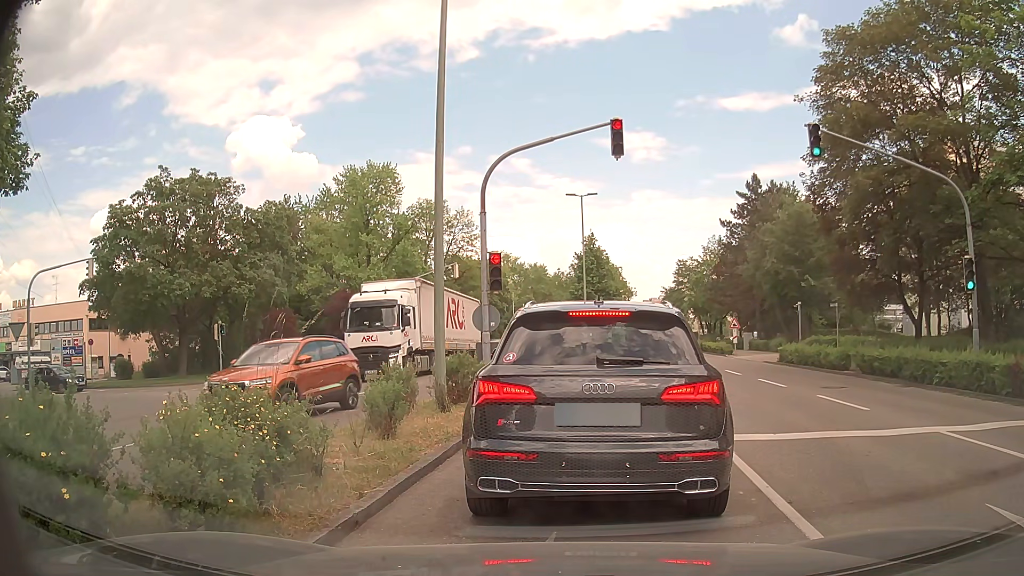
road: tertiary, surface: asphalt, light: Day
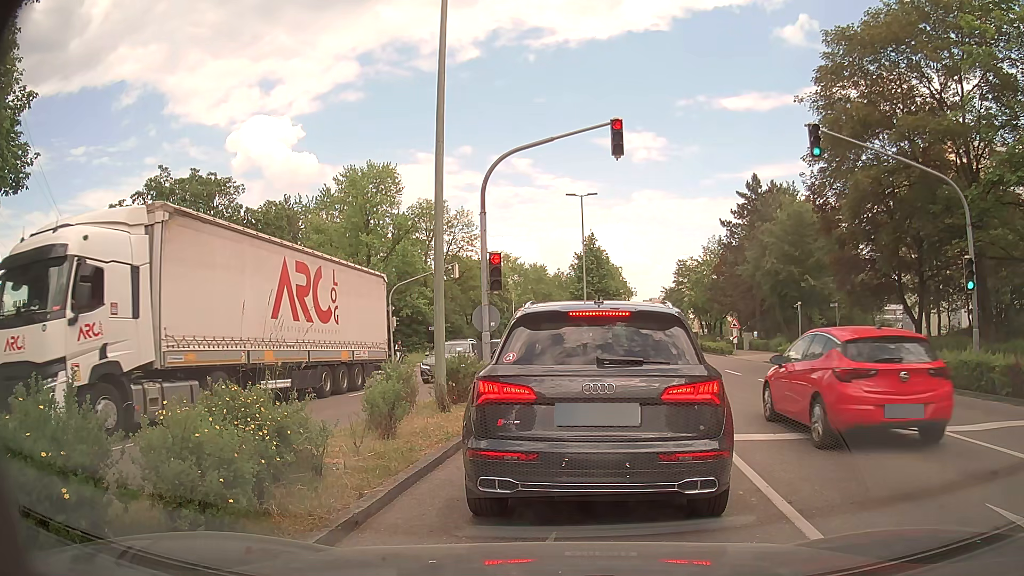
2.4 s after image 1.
(0.0, 0.0) m; 0°
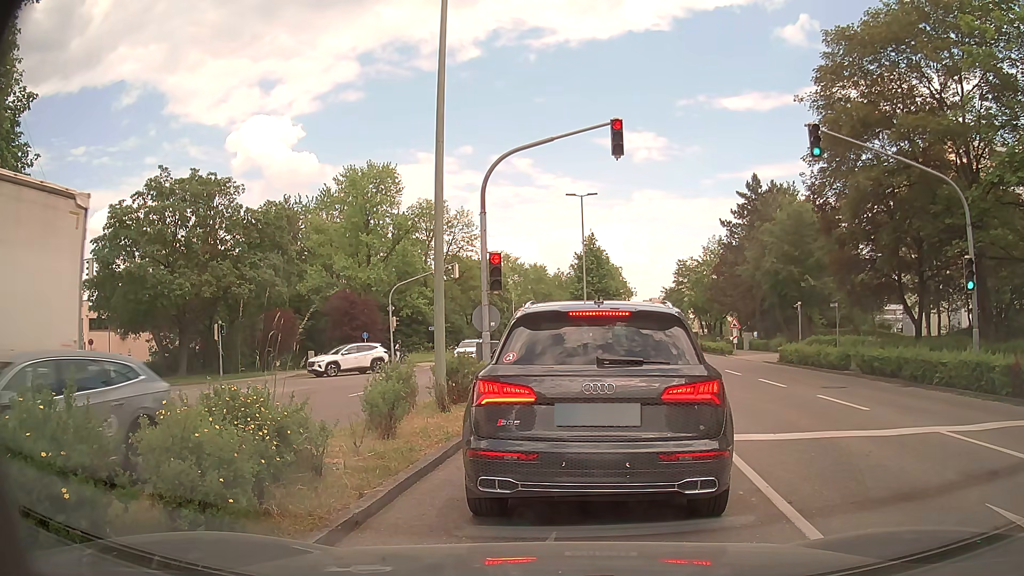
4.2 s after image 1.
(0.0, 0.0) m; 0°
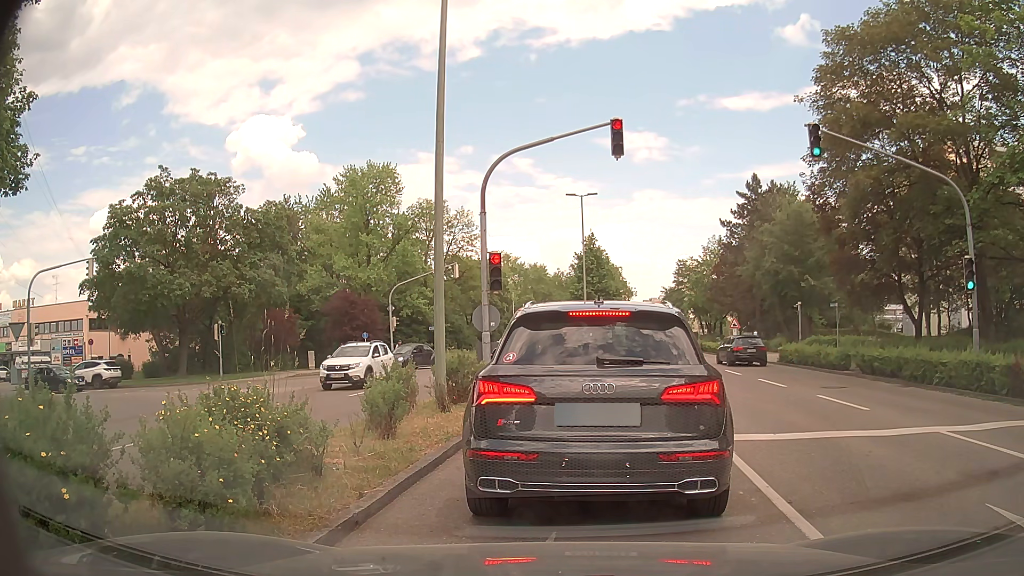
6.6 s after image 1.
(0.0, 0.0) m; 0°
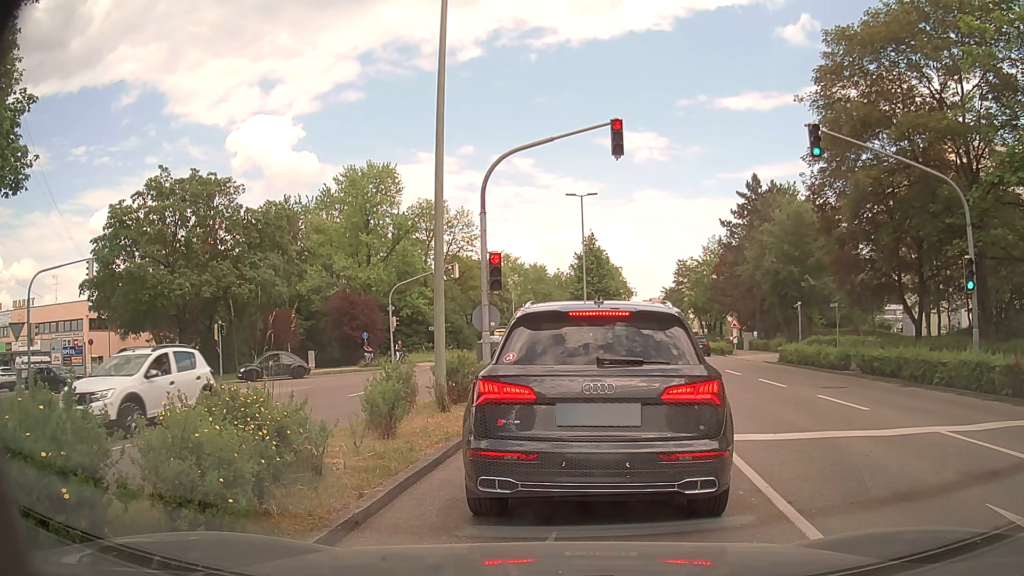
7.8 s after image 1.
(0.0, 0.0) m; 0°
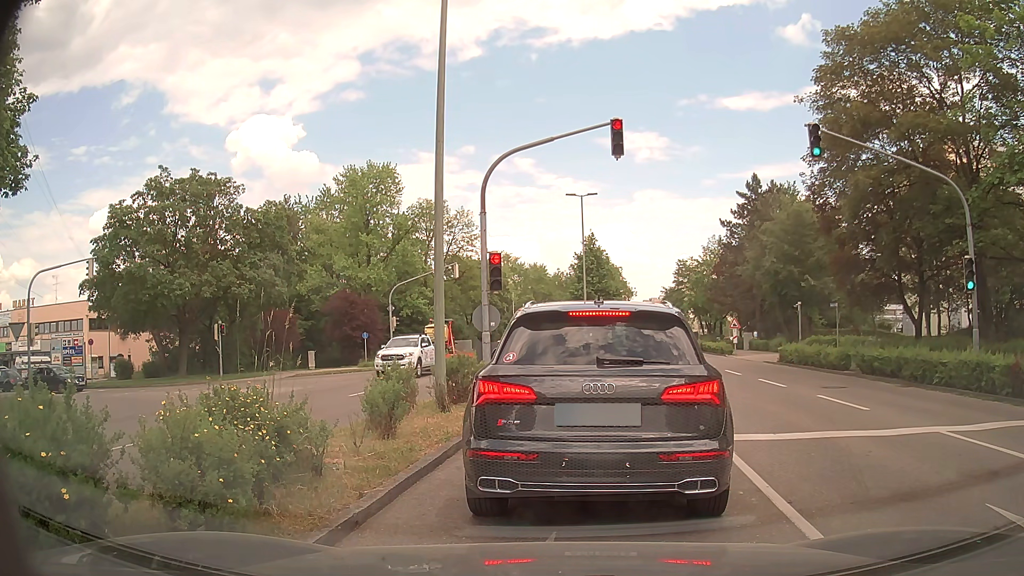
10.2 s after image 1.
(0.0, 0.0) m; 0°
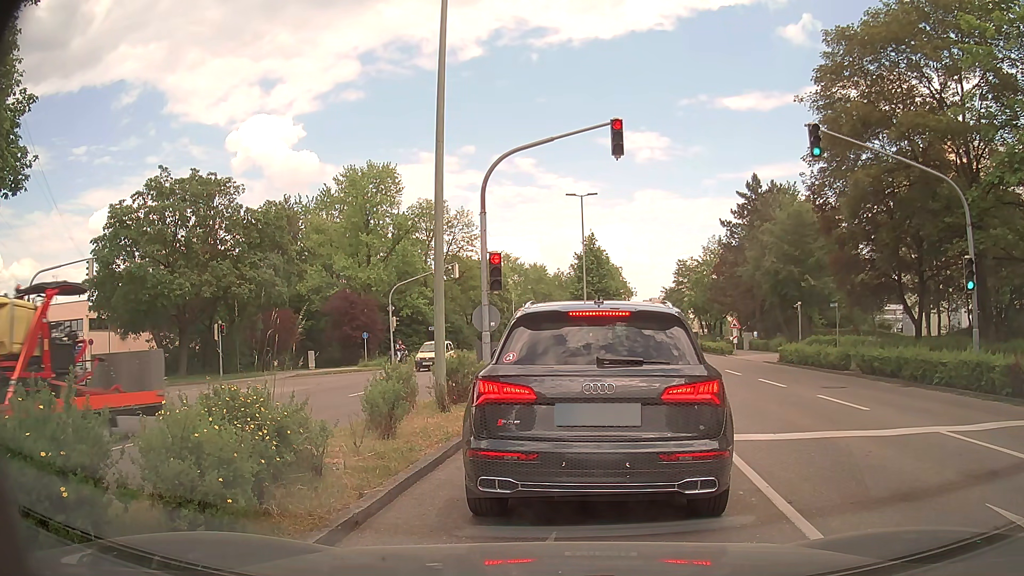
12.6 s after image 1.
(0.0, 0.0) m; 0°
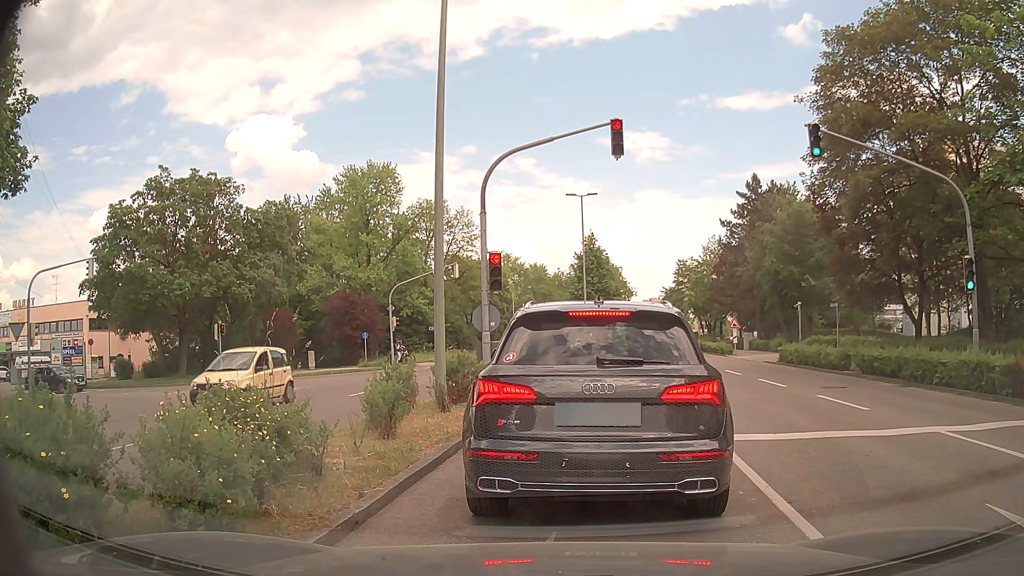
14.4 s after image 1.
(0.0, 0.0) m; 0°
(+1, +10) (+2, +20) (-2, +29) (-11, +33) (-21, +34) (-31, +35) (-40, +37) (-50, +38) (-60, +39) (-70, +40) m
